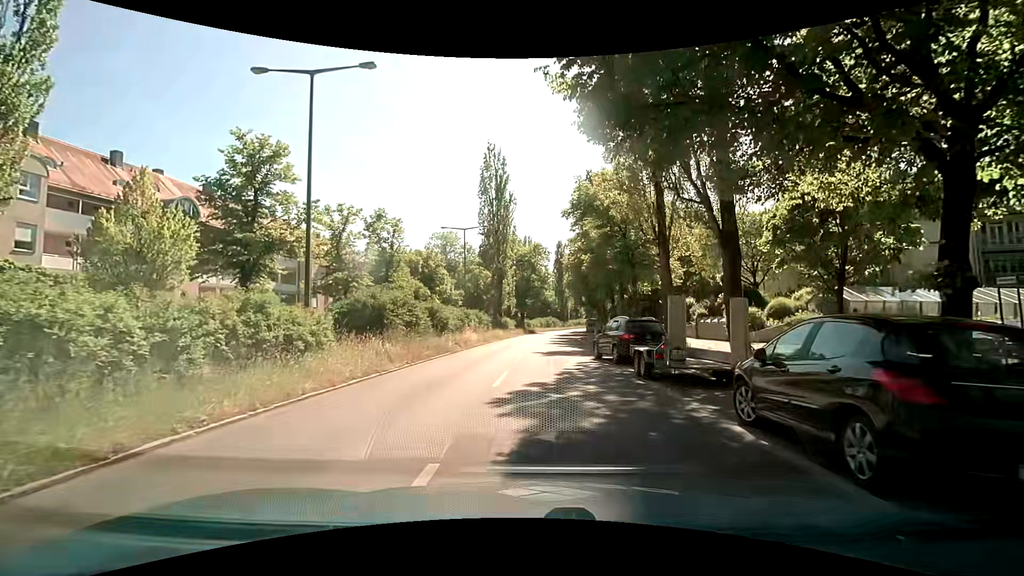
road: secondary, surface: asphalt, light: Day
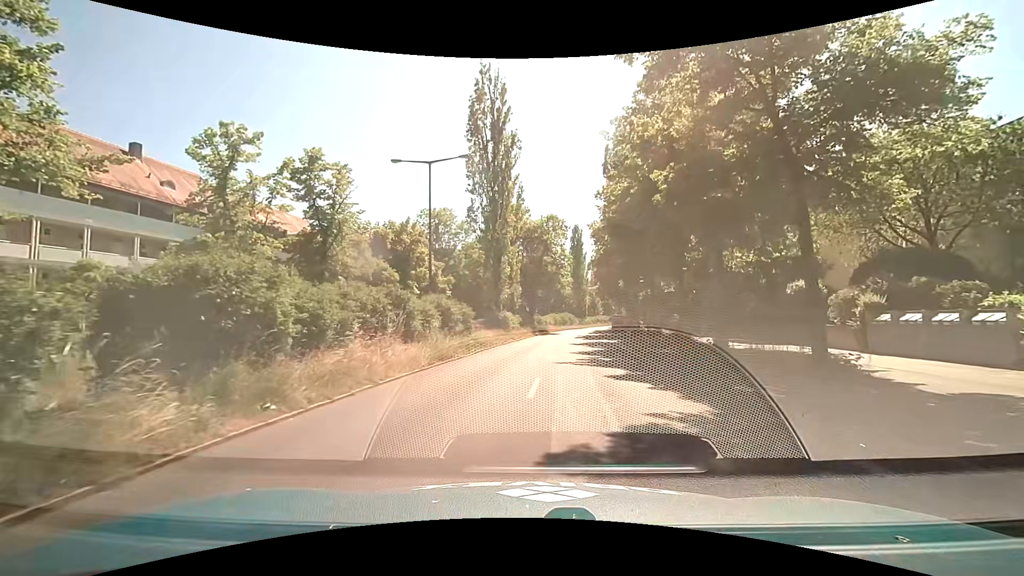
(+0.1, +19.4) m; 0°
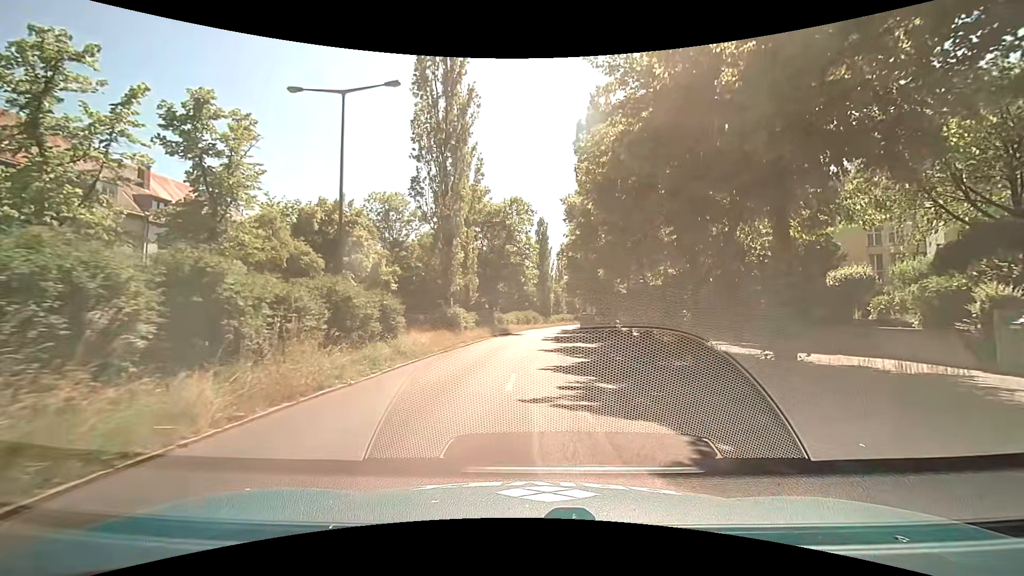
(+0.1, +8.2) m; +4°
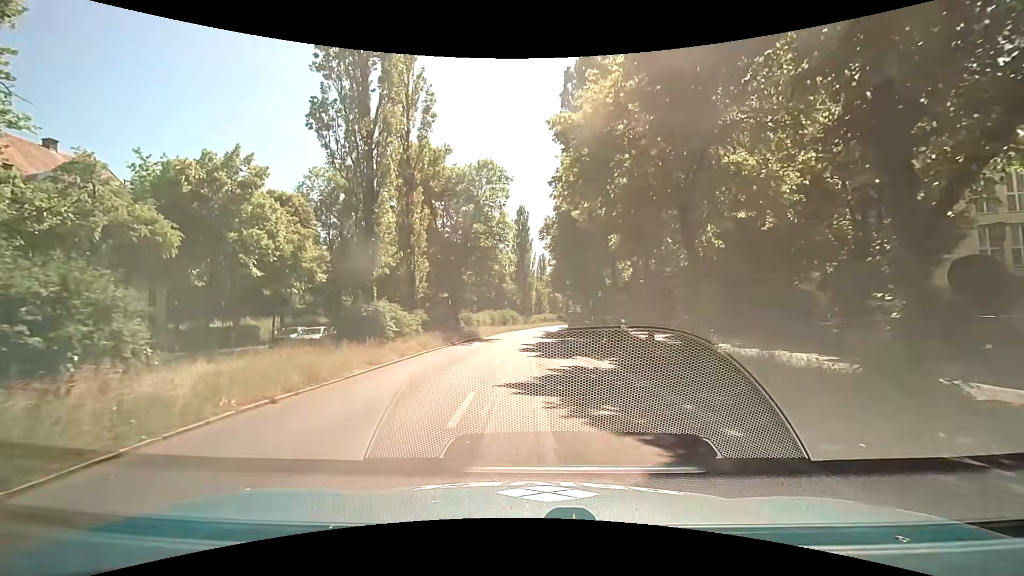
(+0.2, +12.4) m; +1°
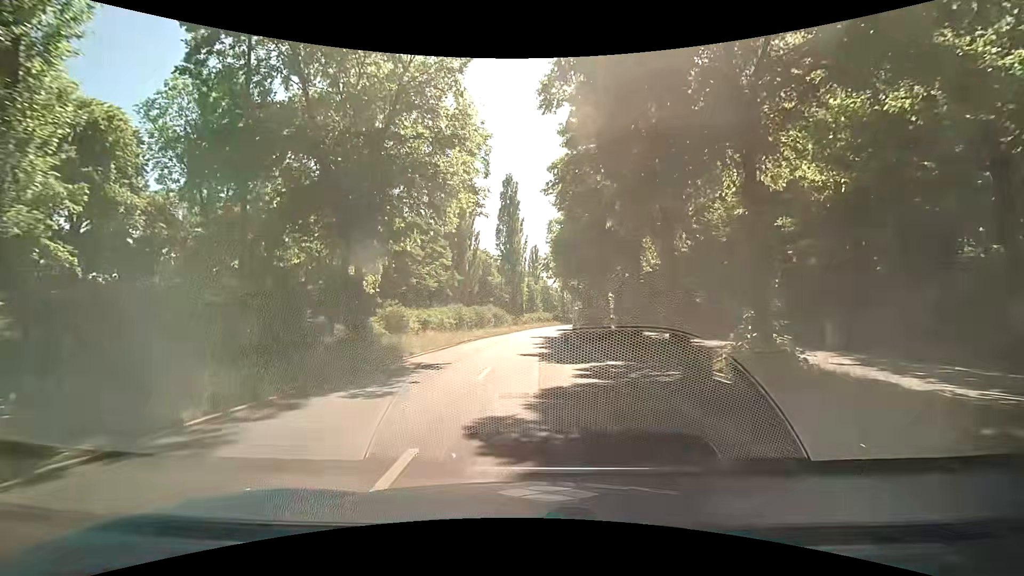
(+0.4, +22.2) m; +1°
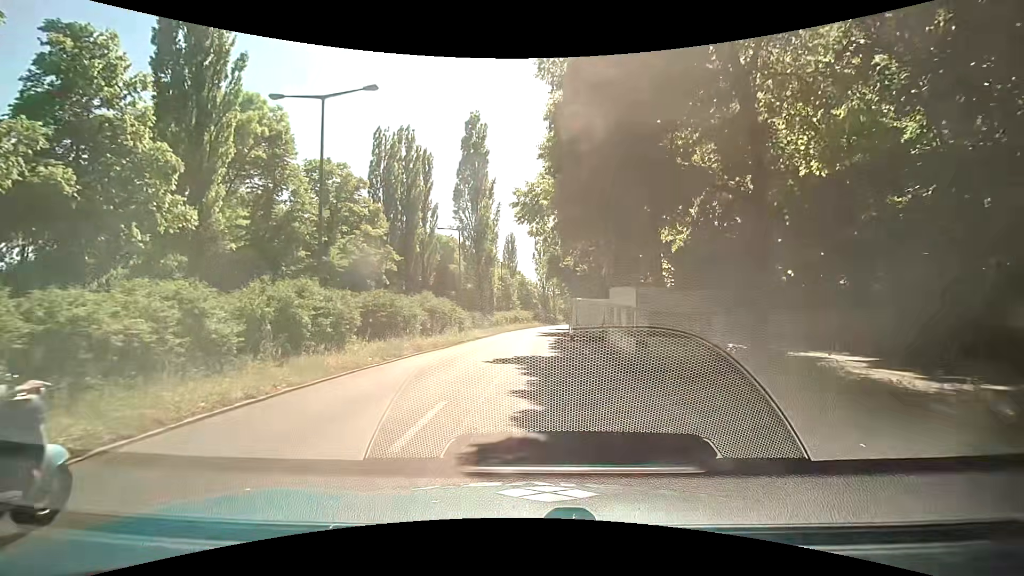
(+0.6, +24.2) m; +3°
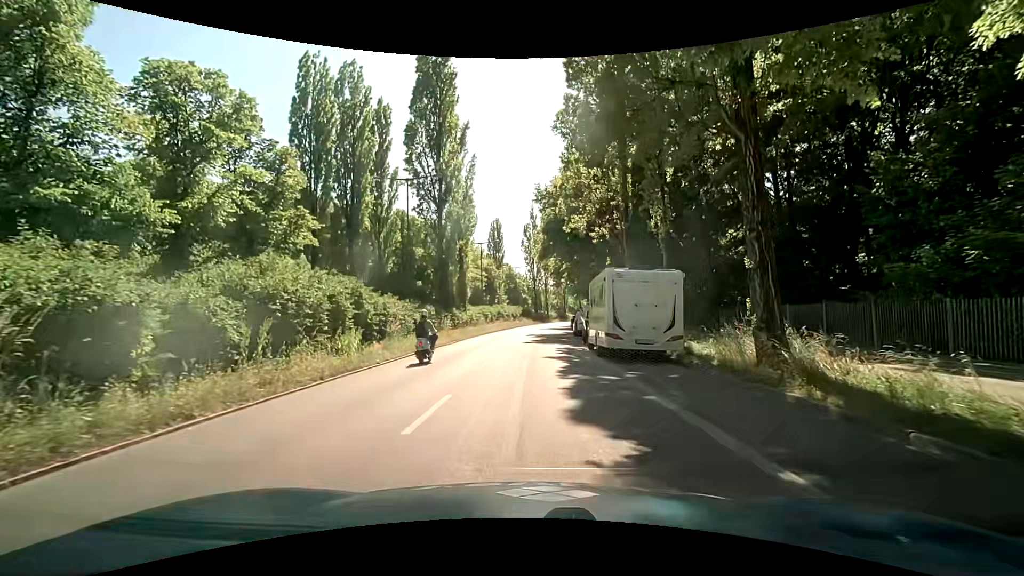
(+0.2, +16.9) m; +1°
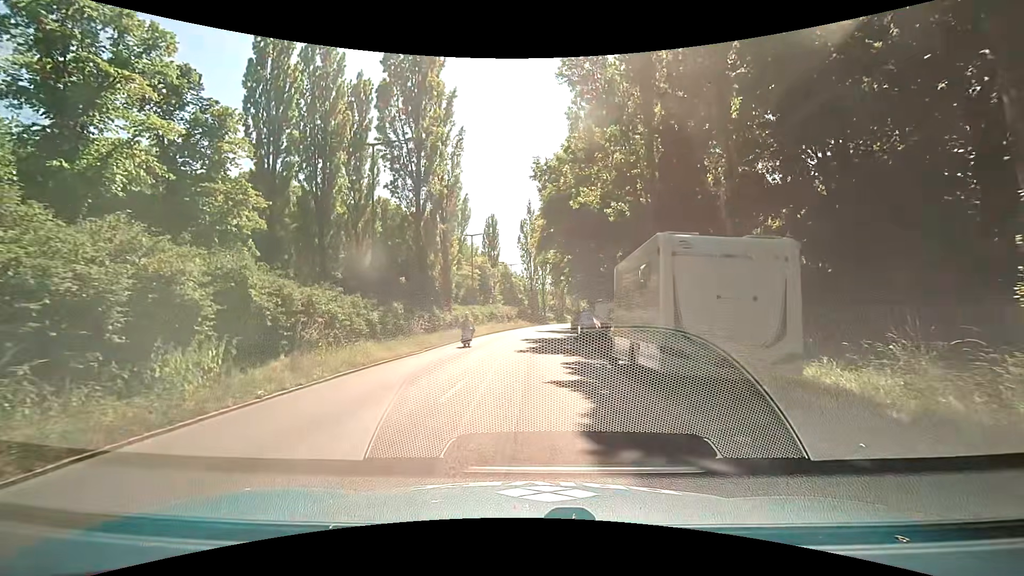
(+0.1, +6.7) m; 0°
(0, +10) (+1, +20) (+1, +30) (+2, +40) (+3, +50) (+4, +60) (+5, +70) (+6, +80) (+7, +90) (+9, +99) m
